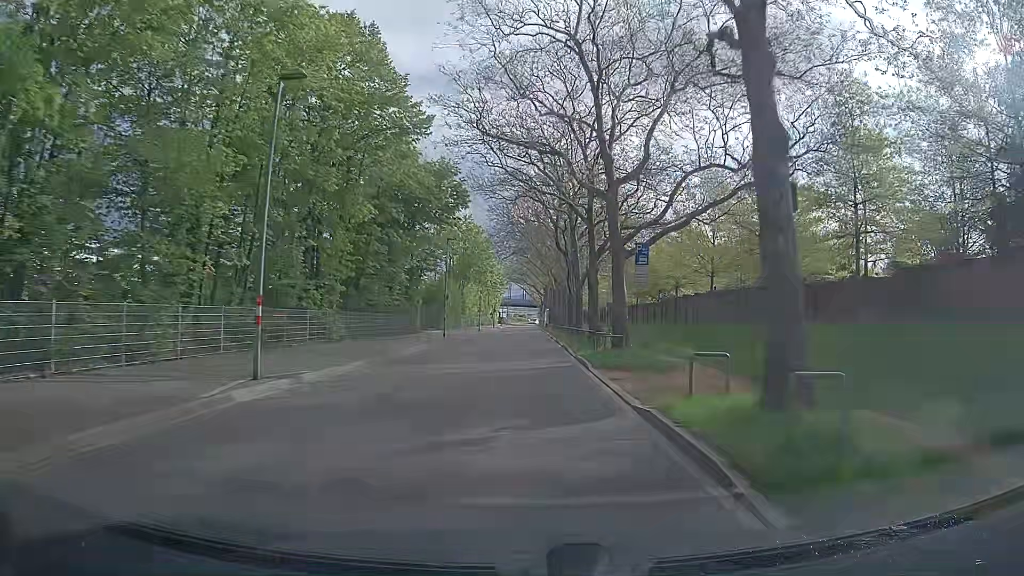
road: tertiary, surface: asphalt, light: Day
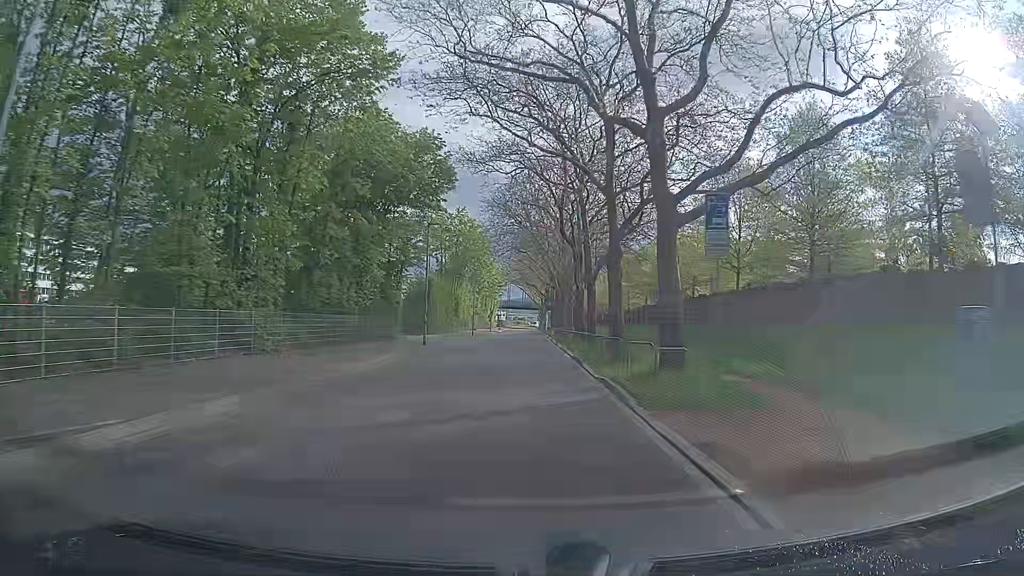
(0.0, +7.8) m; -1°
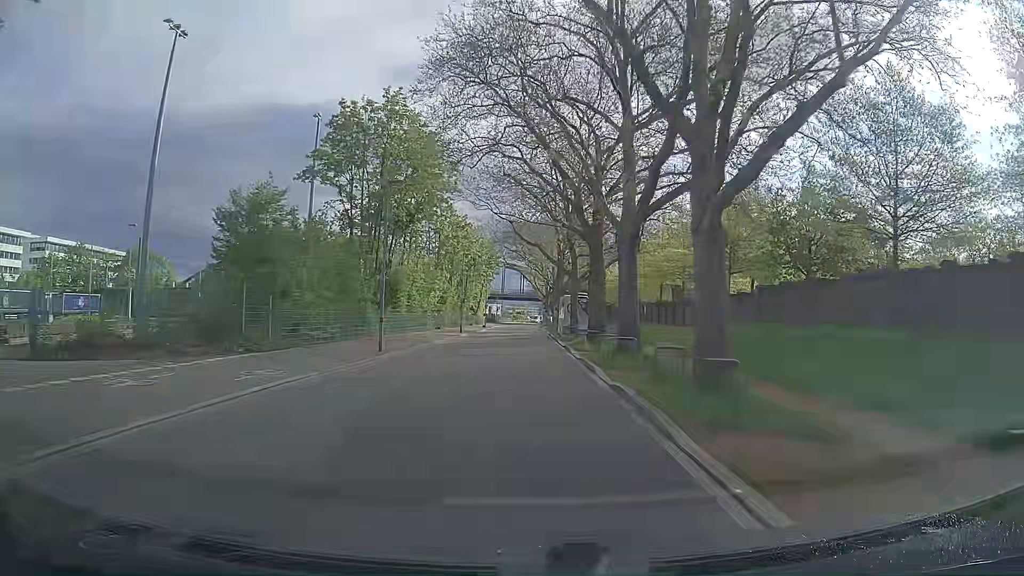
(+0.6, +39.0) m; +1°
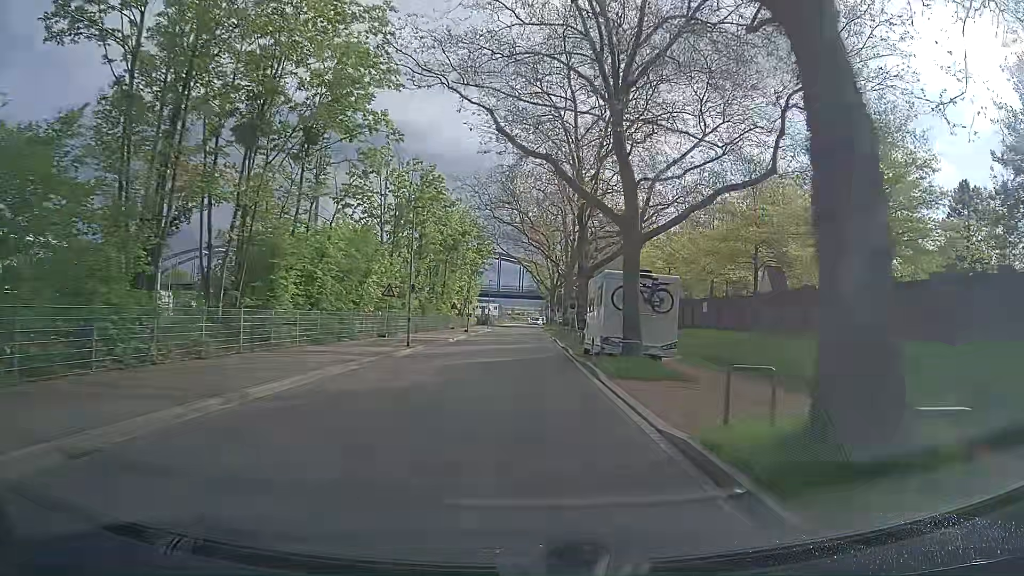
(+0.1, +23.0) m; 0°
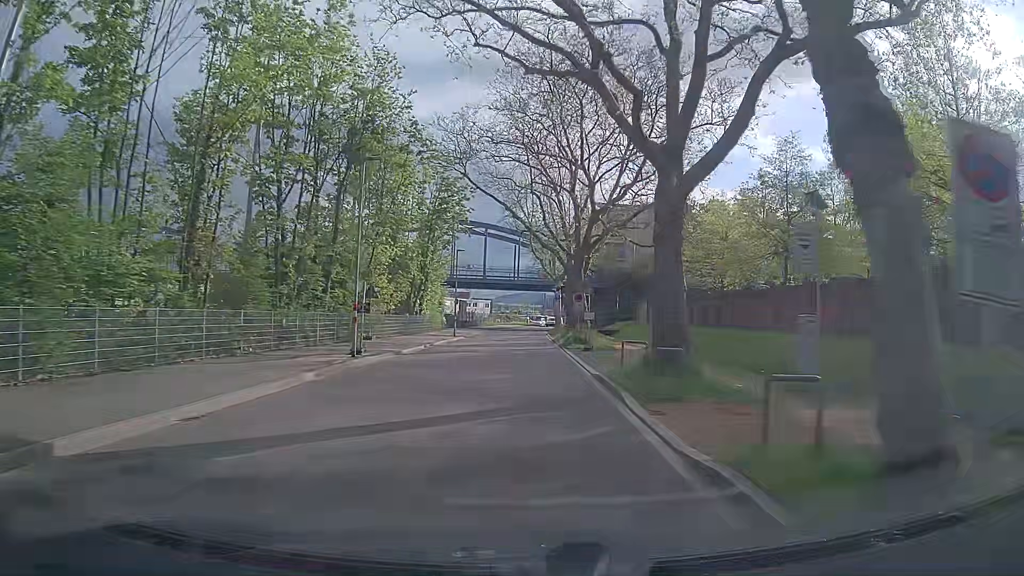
(+0.1, +37.4) m; 0°
(0, +10) (0, +20) (0, +30) (0, +40) (0, +50) (0, +60) (0, +70) (0, +80) (0, +90) (+1, +100) m
